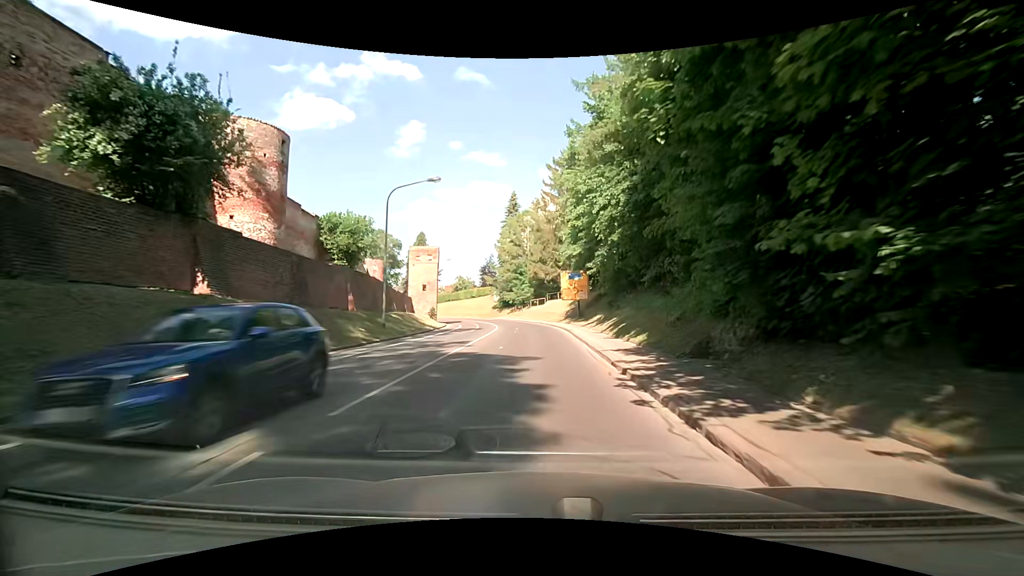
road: secondary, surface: asphalt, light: Day
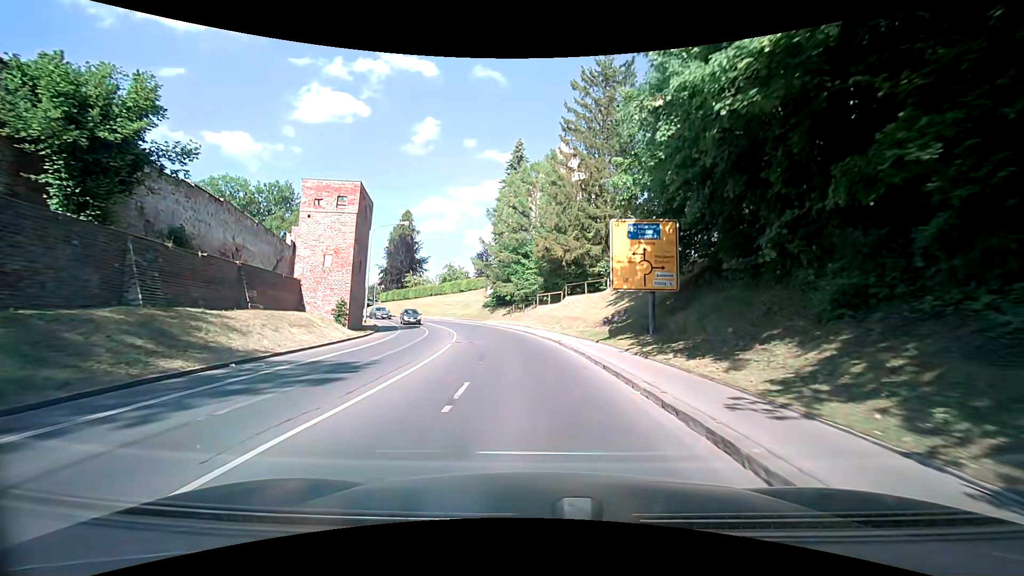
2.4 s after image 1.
(+0.3, +28.2) m; -1°
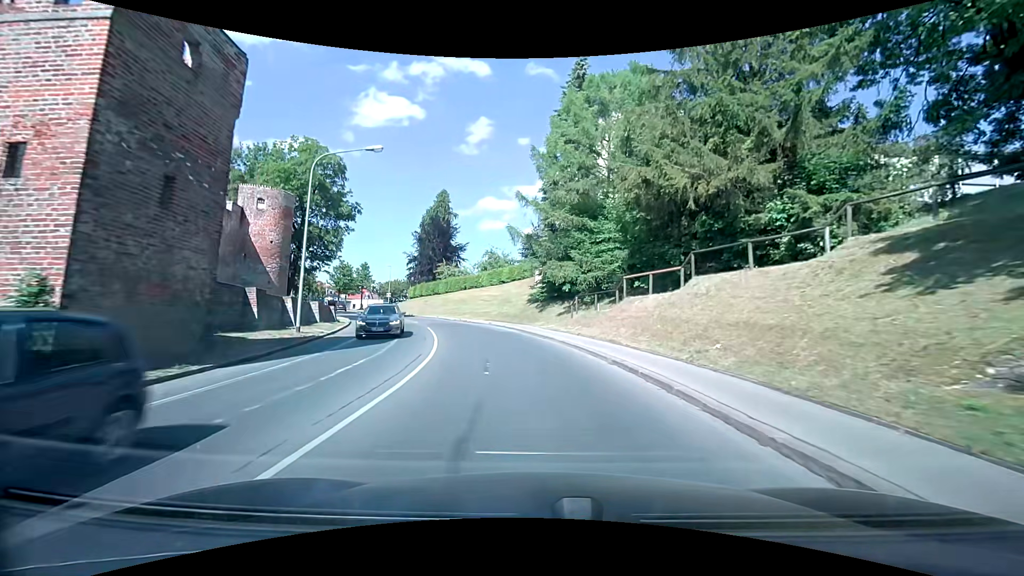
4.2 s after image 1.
(-0.9, +20.7) m; -6°
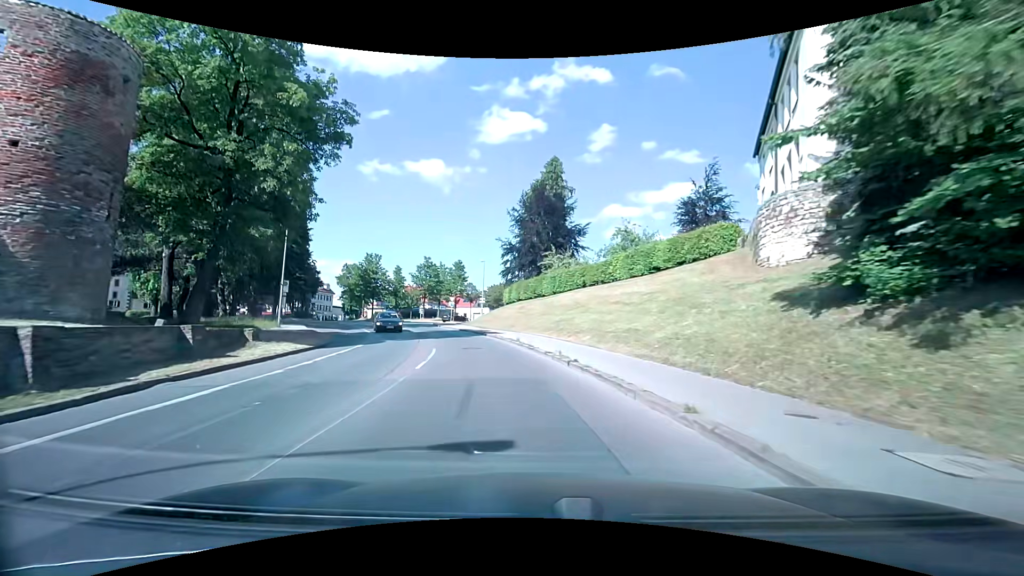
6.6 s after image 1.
(-3.0, +28.0) m; -14°
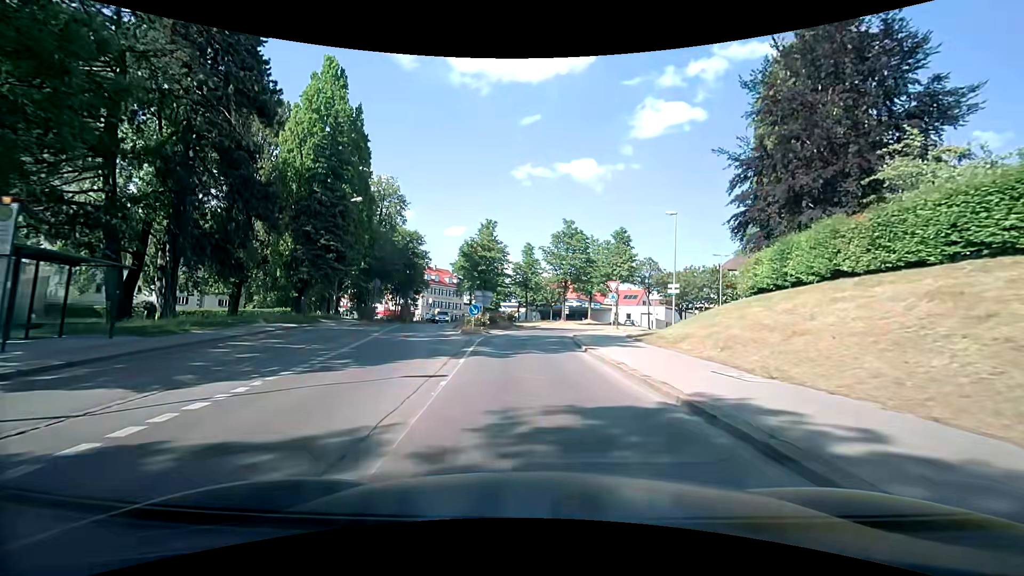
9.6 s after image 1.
(-5.6, +31.8) m; -17°
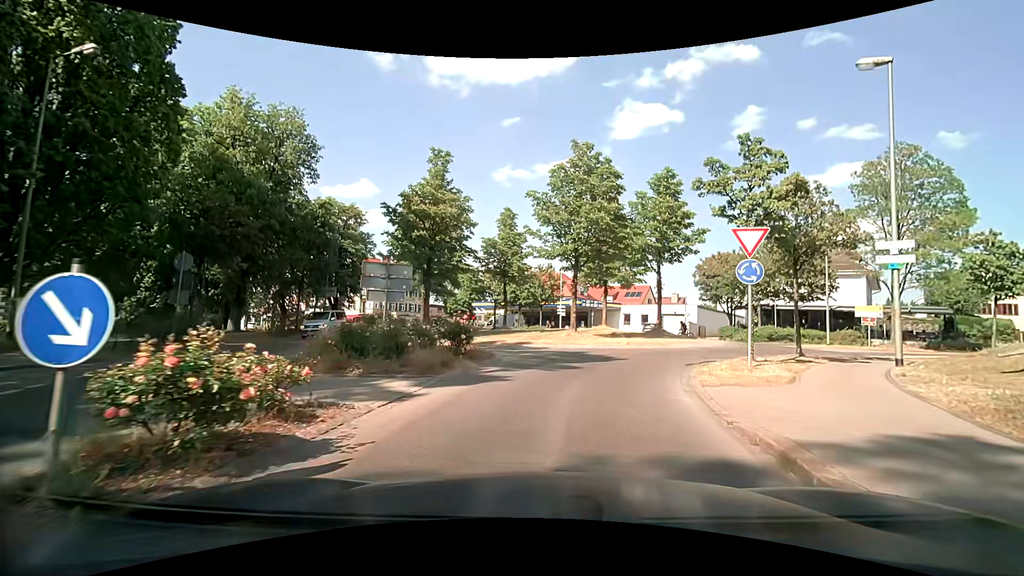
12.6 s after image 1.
(-0.4, +22.1) m; +1°
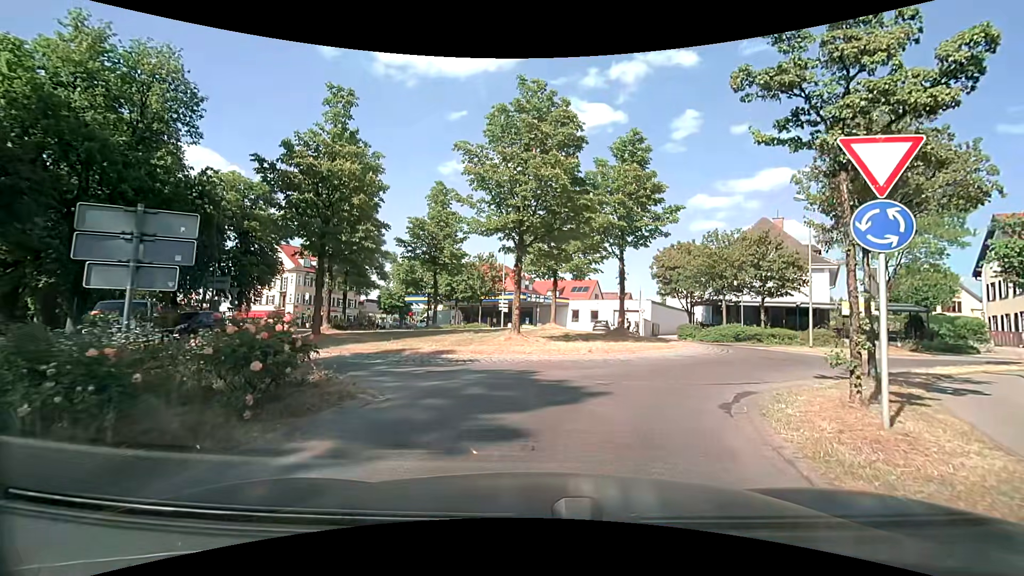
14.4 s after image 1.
(+0.4, +6.6) m; +8°
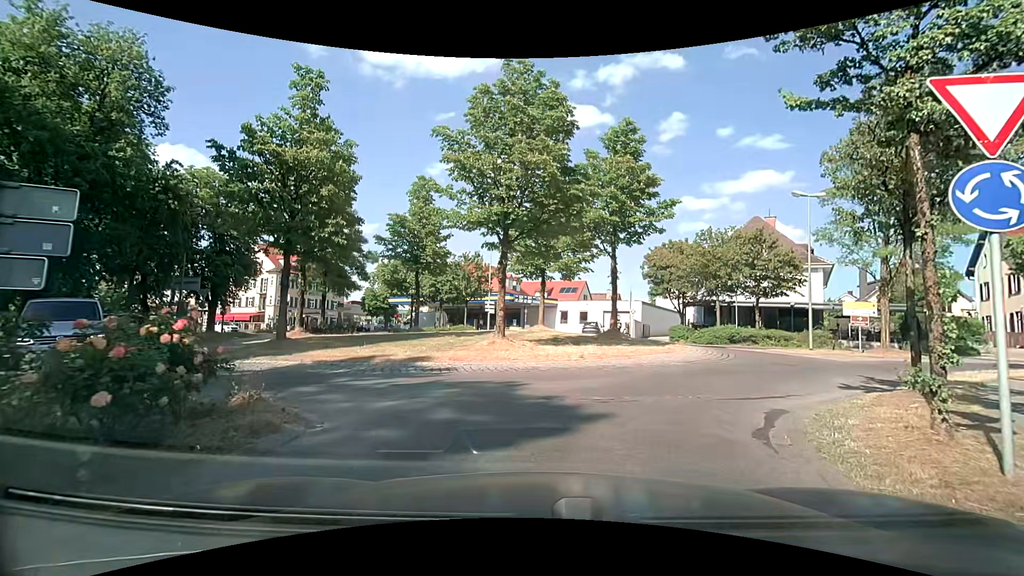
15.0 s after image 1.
(0.0, +1.6) m; 0°
